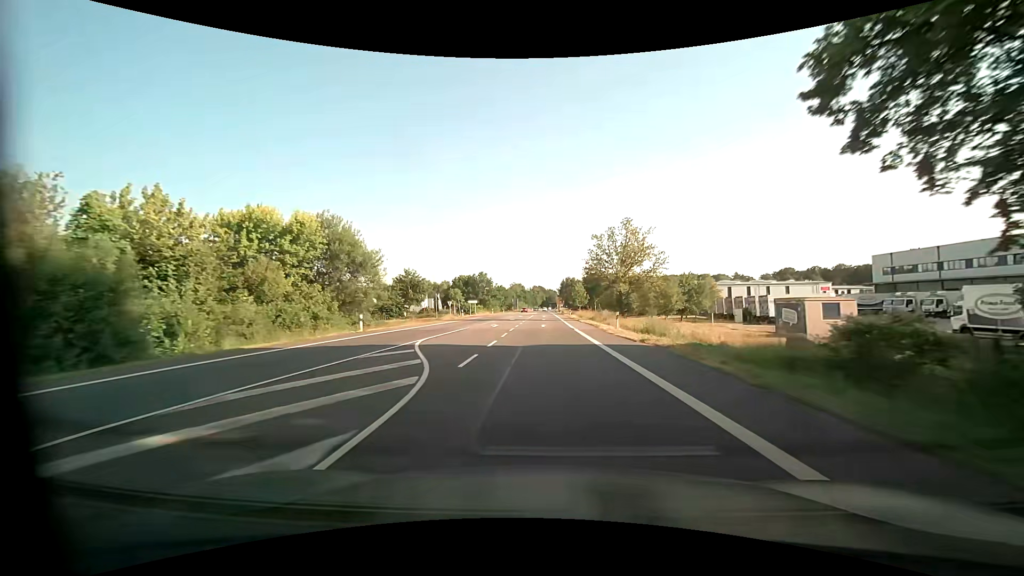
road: primary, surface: asphalt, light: Day
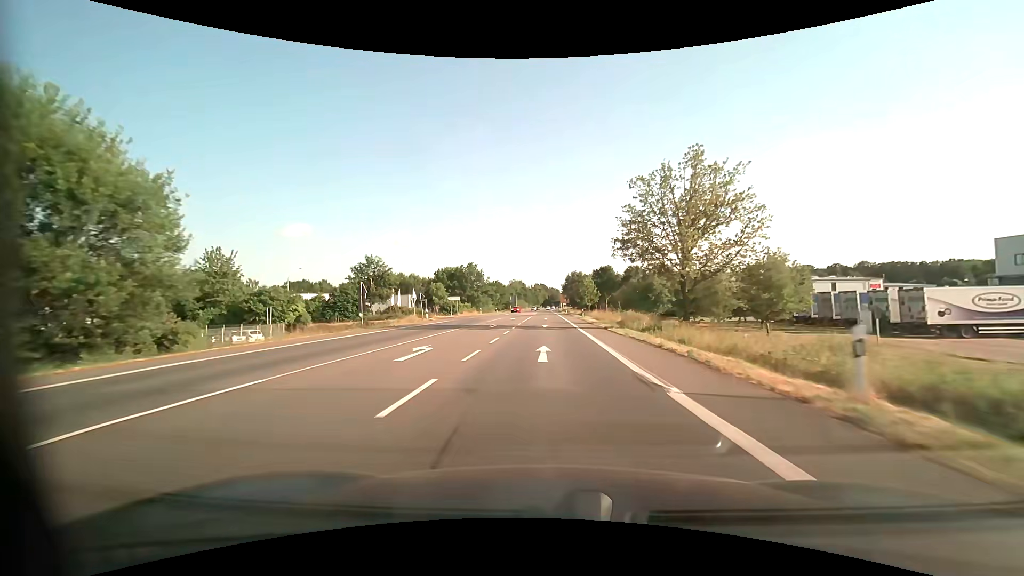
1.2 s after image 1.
(0.0, +23.3) m; 0°
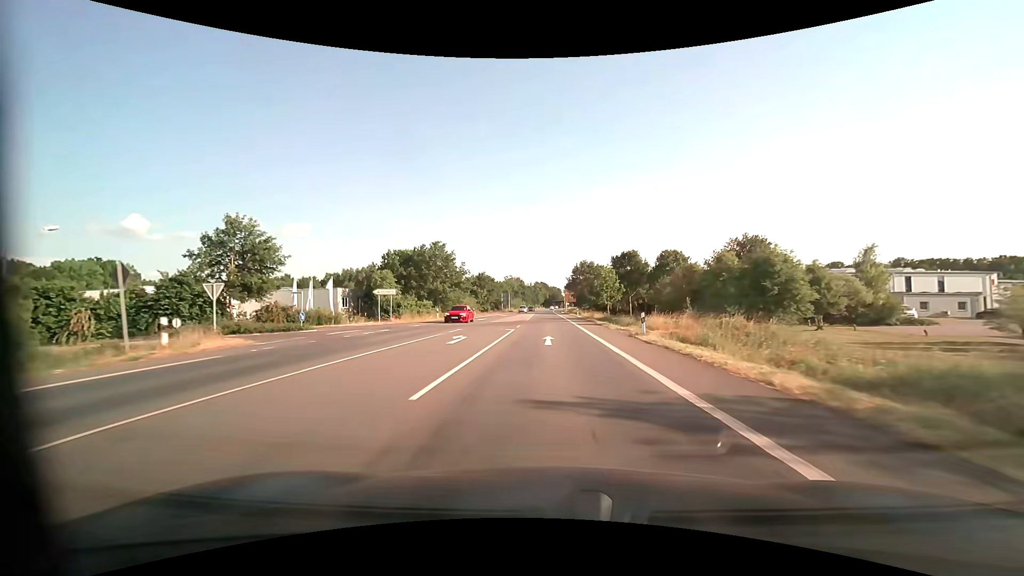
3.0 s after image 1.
(0.0, +34.9) m; 0°
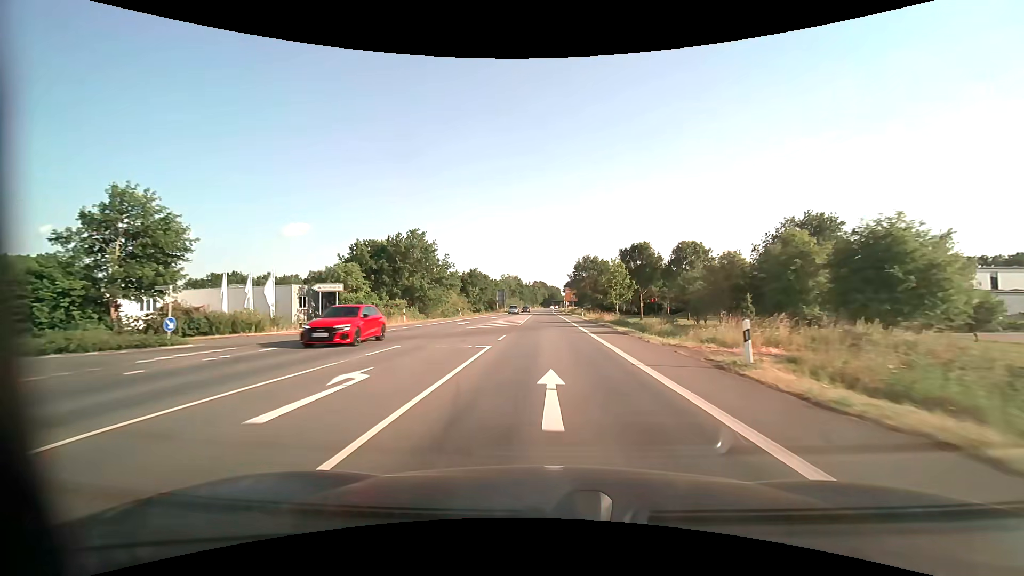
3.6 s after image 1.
(0.0, +11.7) m; 0°
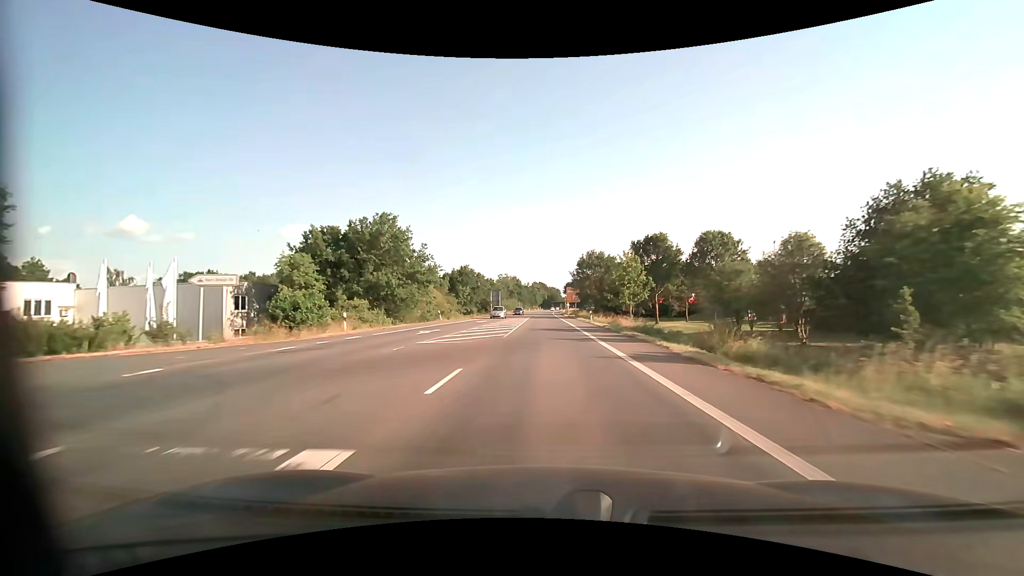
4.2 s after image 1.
(0.0, +11.7) m; 0°
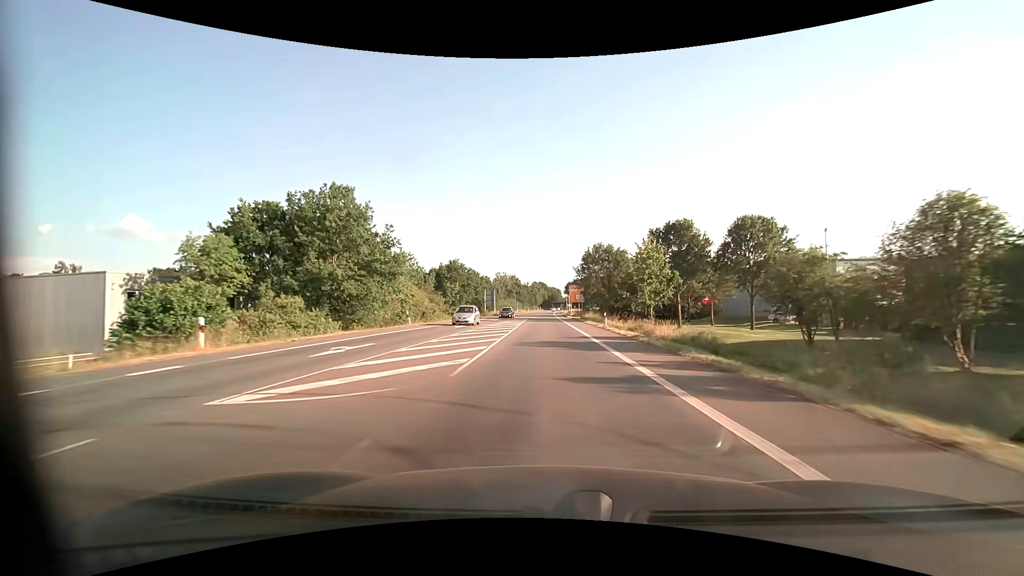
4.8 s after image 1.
(0.0, +11.6) m; 0°
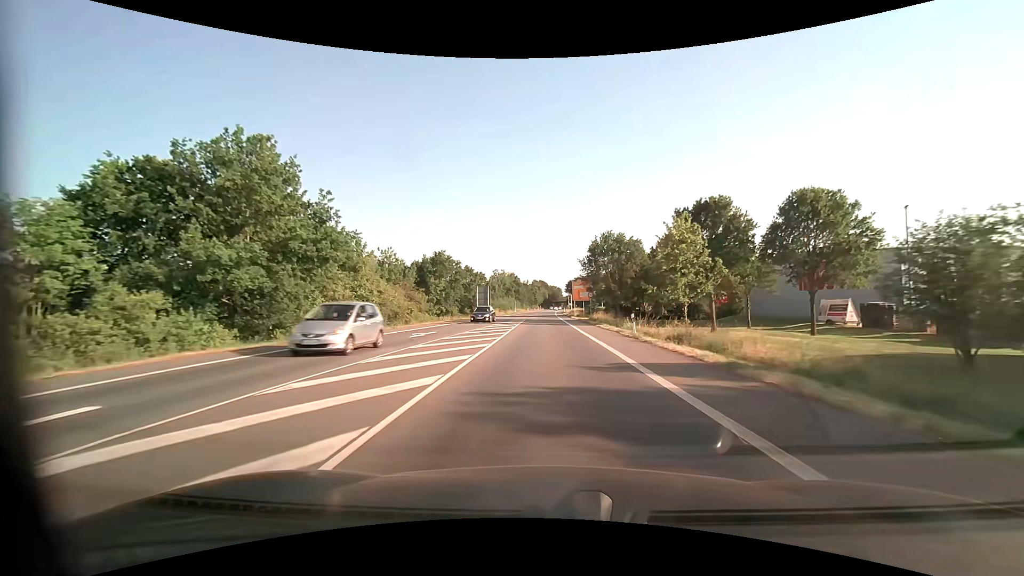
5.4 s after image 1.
(0.0, +11.6) m; 0°
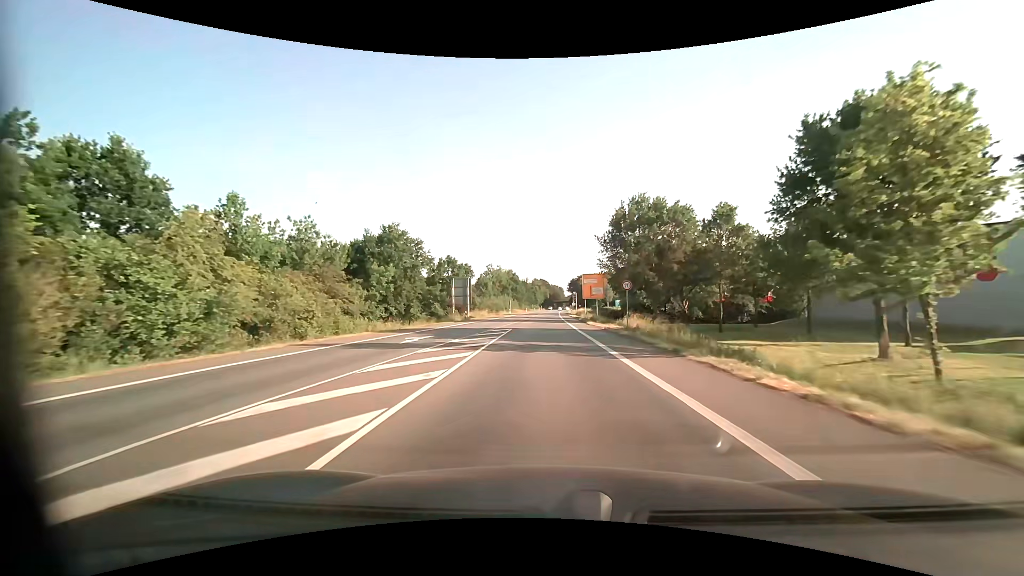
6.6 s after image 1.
(0.0, +23.3) m; 0°
(0, +10) (0, +20) (0, +30) (0, +40) (0, +50) (0, +60) (0, +70) (0, +80) (+1, +90) (+1, +100) m
